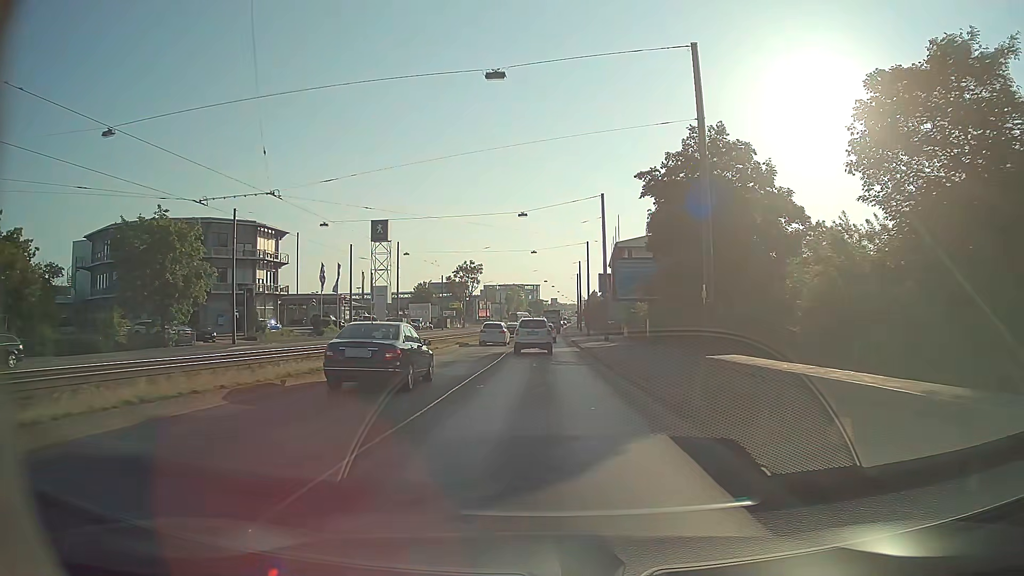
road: primary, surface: asphalt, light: Day
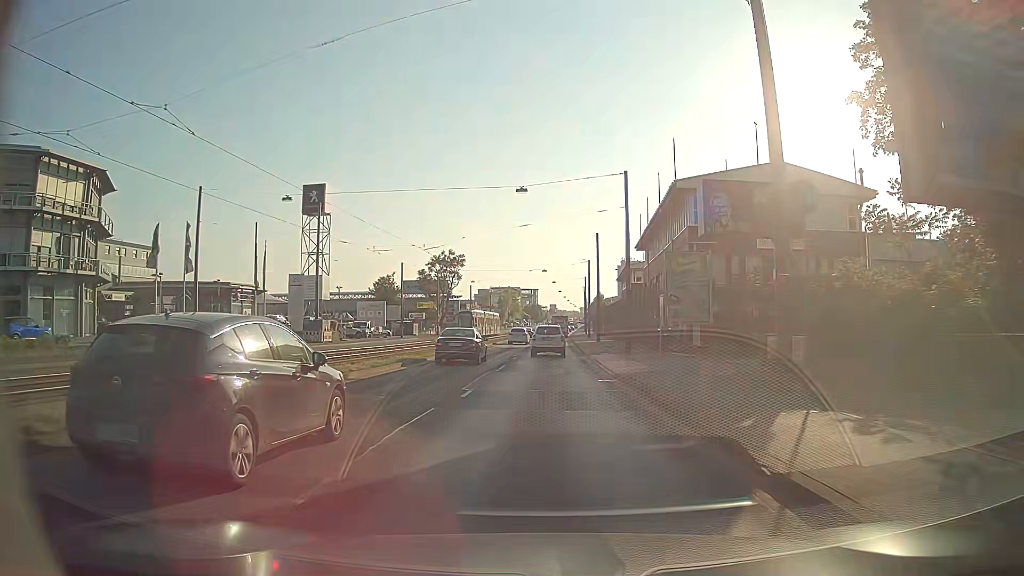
(-0.1, +36.9) m; -1°
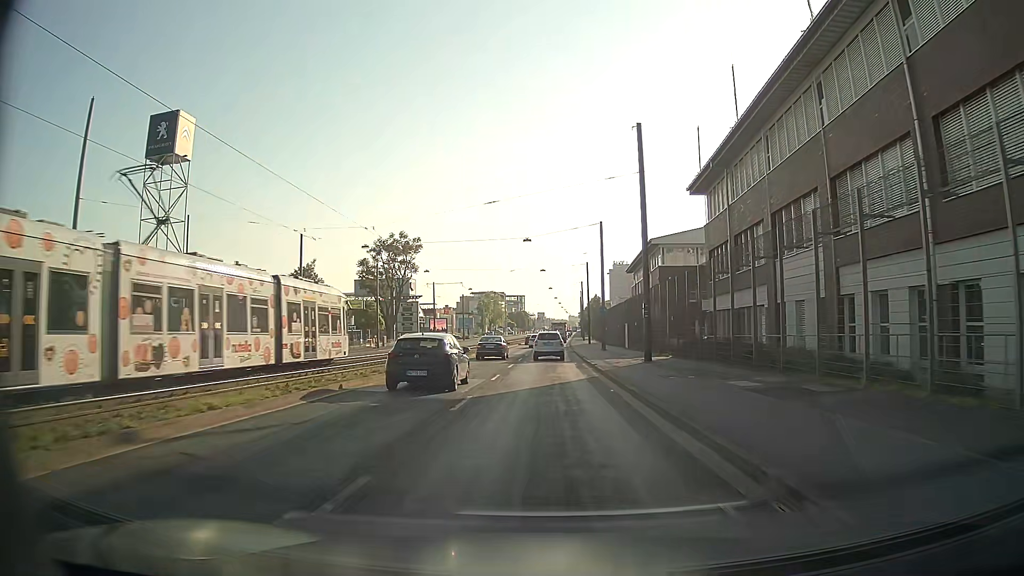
(+0.5, +37.2) m; +2°
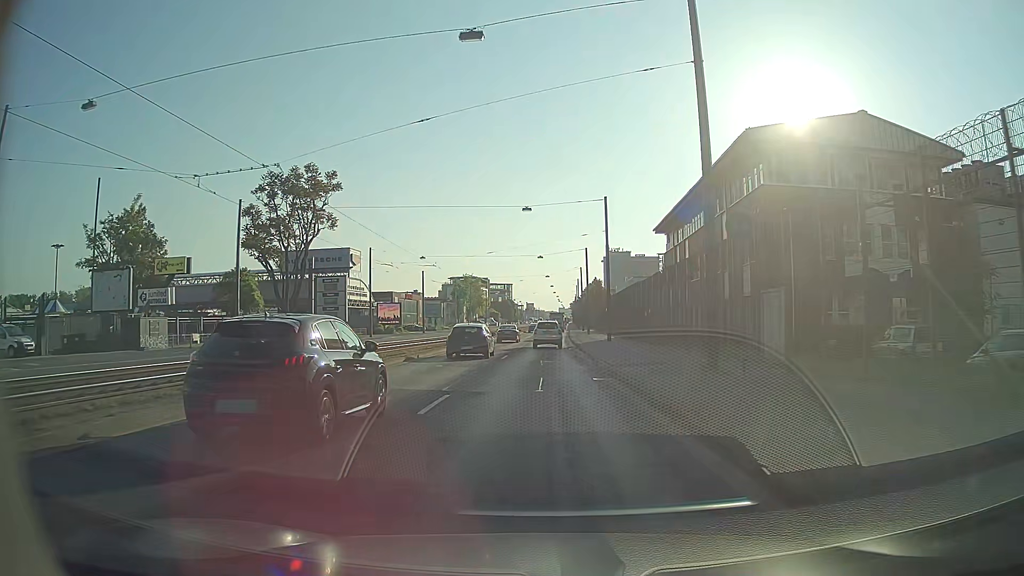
(+0.3, +38.5) m; +1°
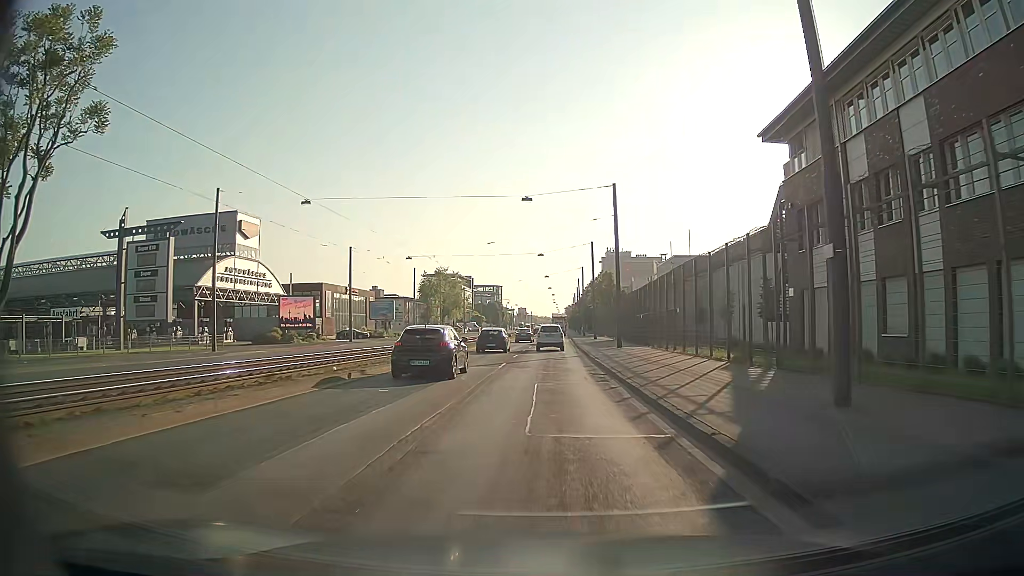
(+0.2, +39.8) m; +1°
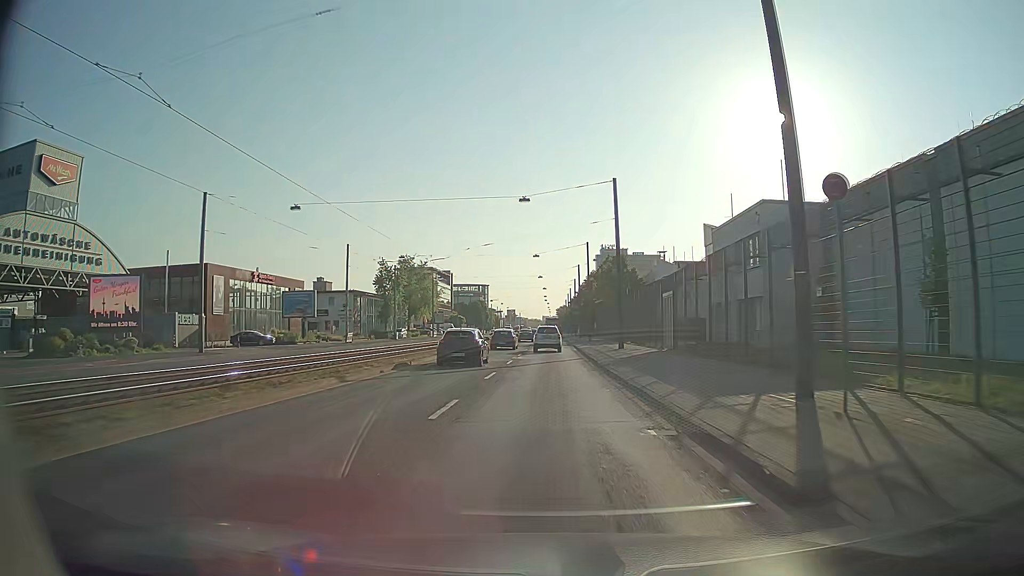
(+0.3, +32.2) m; 0°
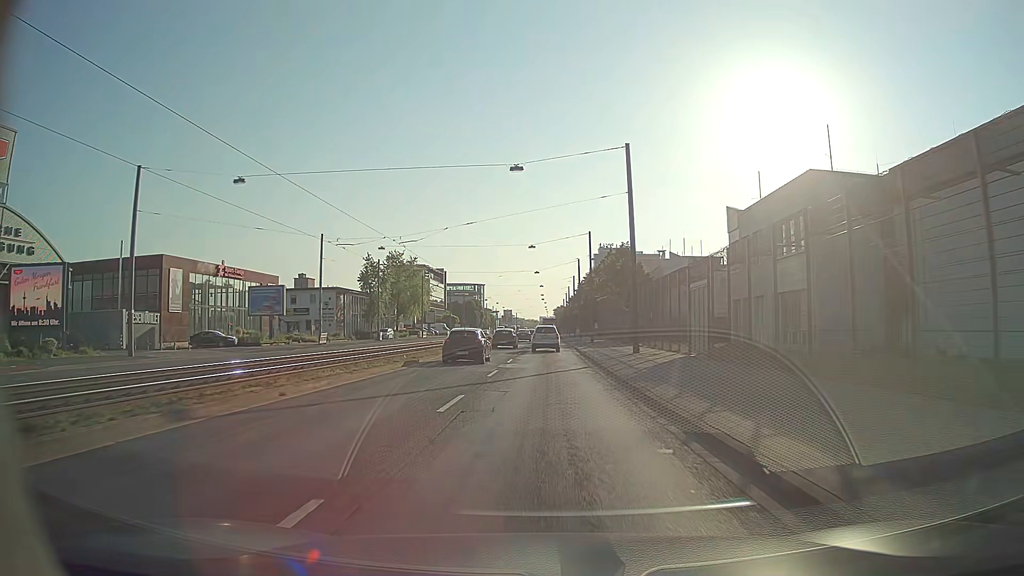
(+0.1, +8.1) m; 0°
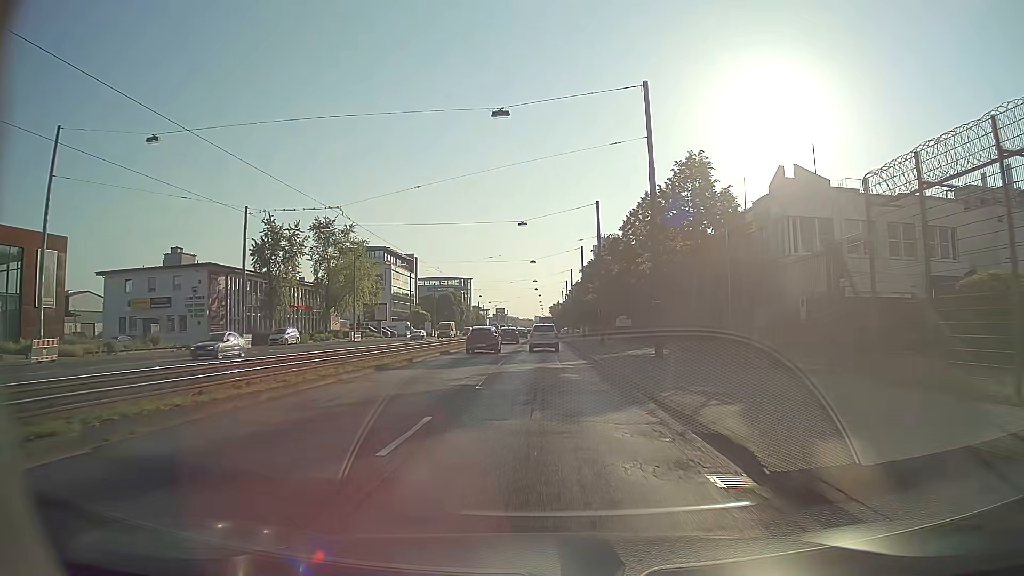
(+0.6, +40.2) m; +1°
(0, +10) (0, +20) (0, +30) (0, +40) (0, +50) (0, +60) (0, +70) (0, +80) (0, +90) (0, +100) m
